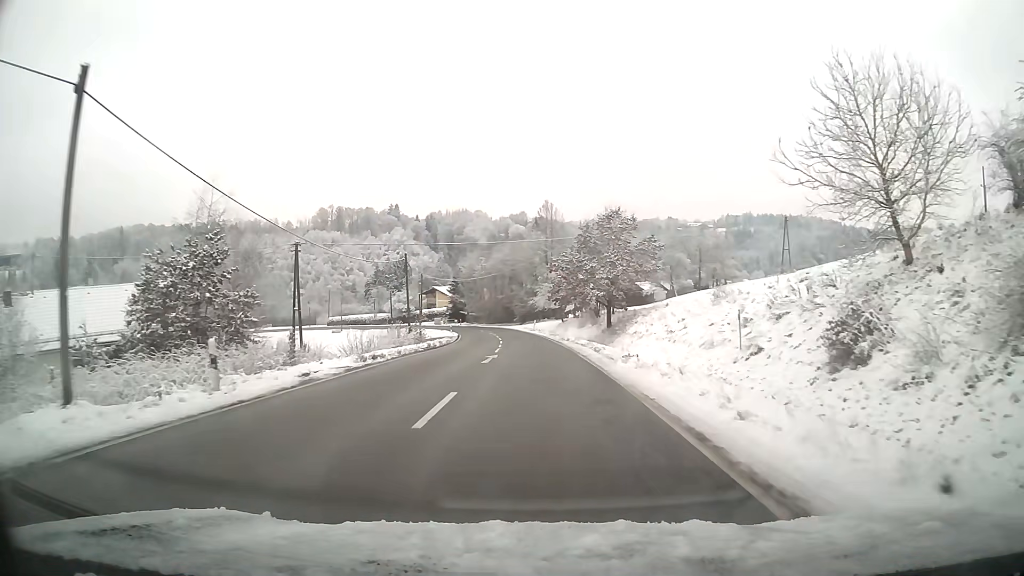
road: tertiary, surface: asphalt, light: Day
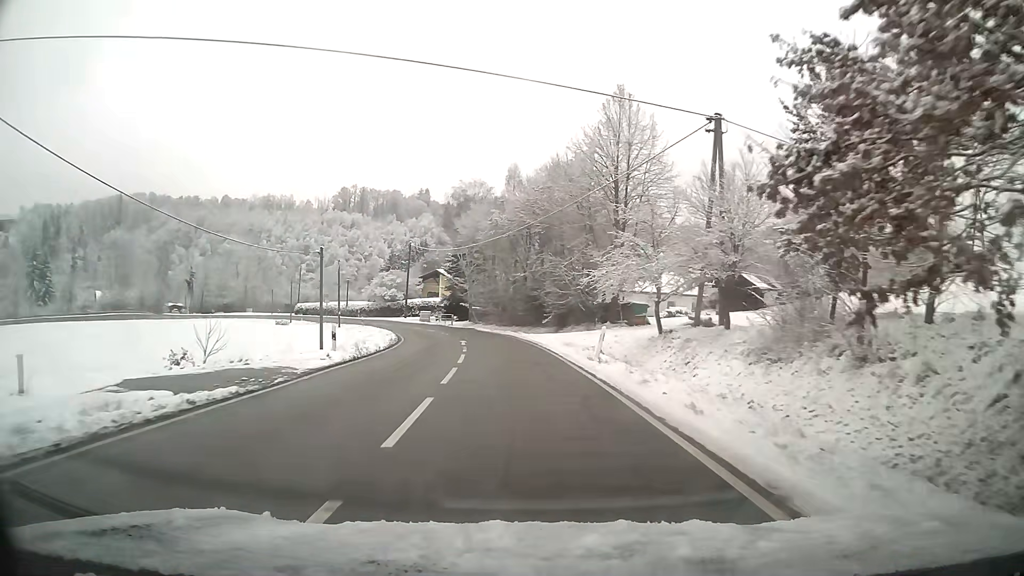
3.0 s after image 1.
(-1.0, +45.4) m; -3°
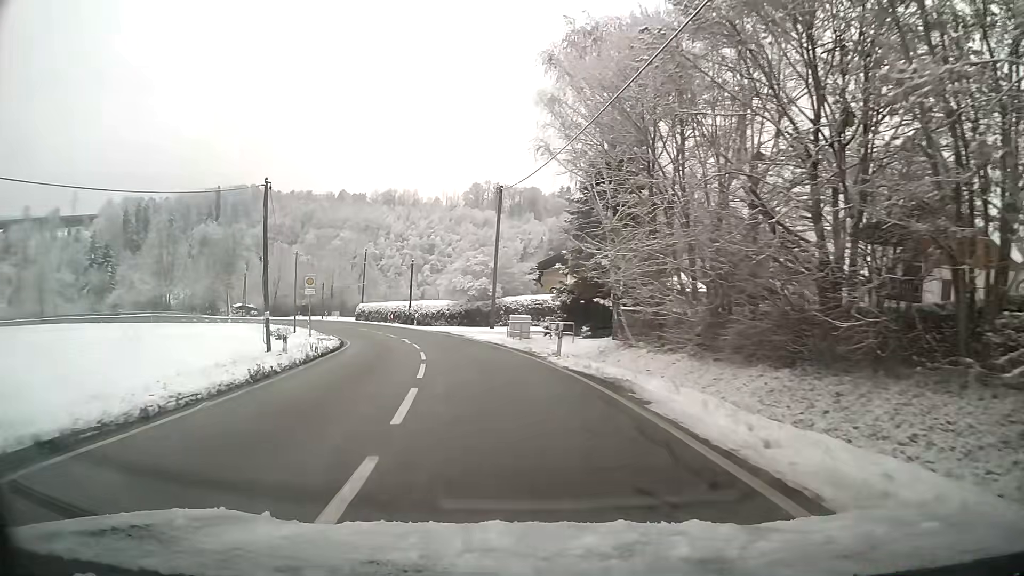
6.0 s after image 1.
(-3.9, +42.0) m; -13°
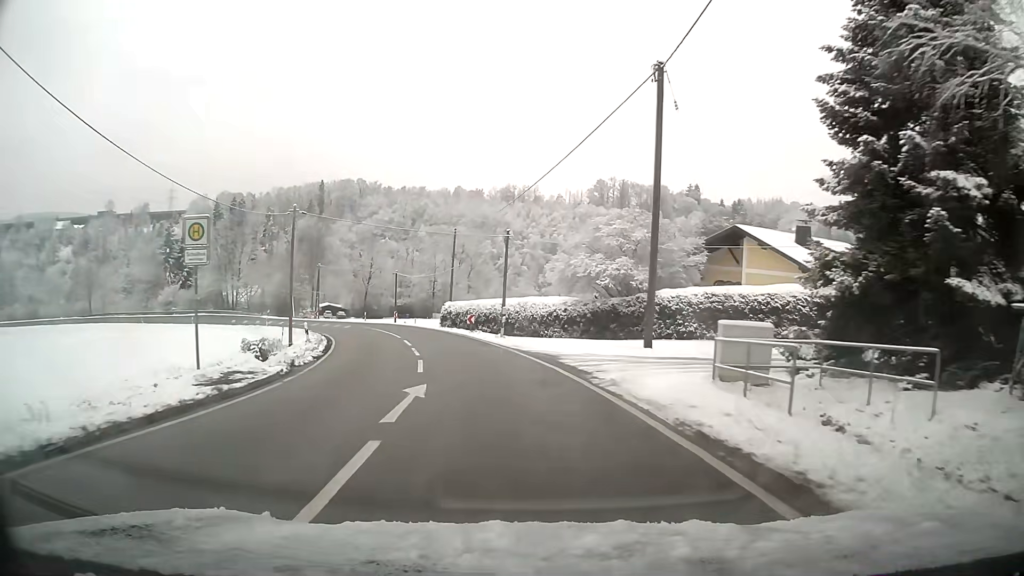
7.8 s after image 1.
(-2.2, +23.8) m; -11°
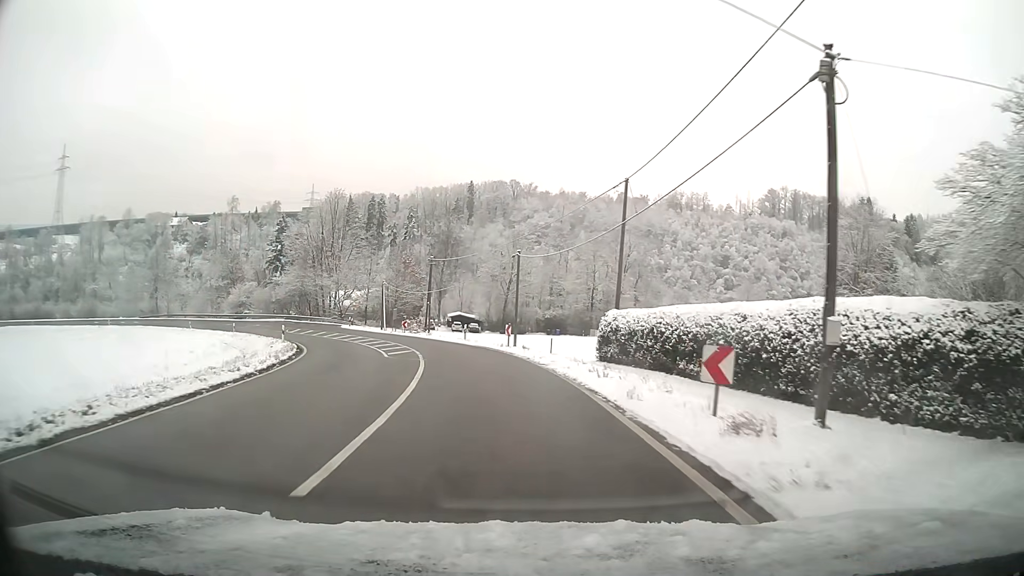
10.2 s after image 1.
(-3.5, +29.7) m; -14°
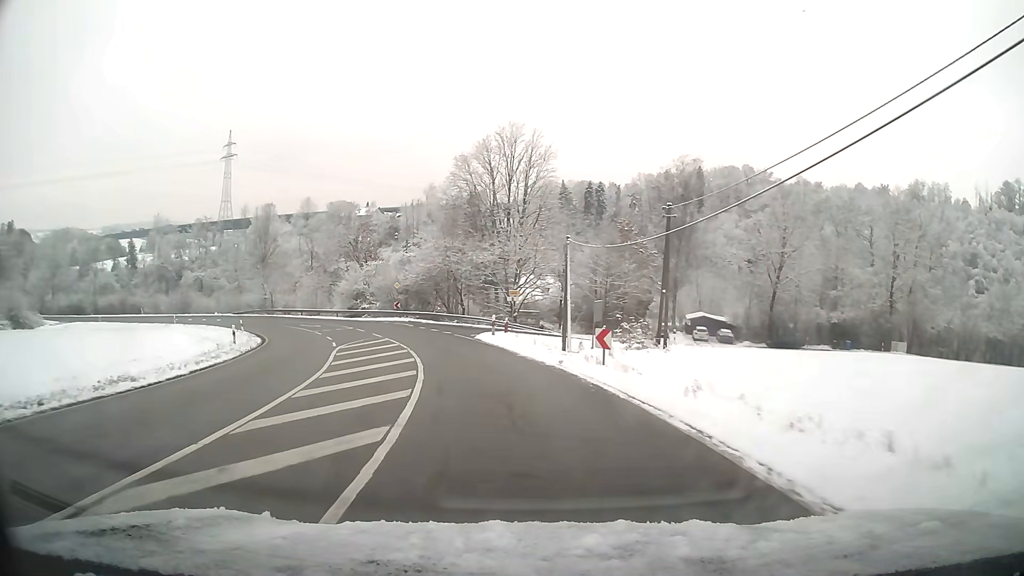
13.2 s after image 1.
(-6.1, +36.7) m; -19°
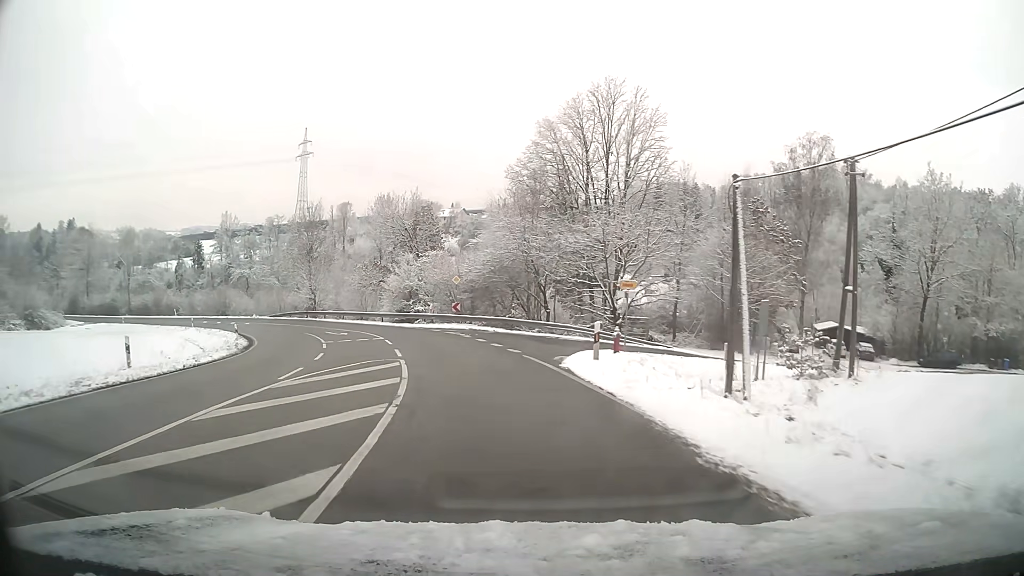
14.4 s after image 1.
(-1.0, +14.8) m; -8°
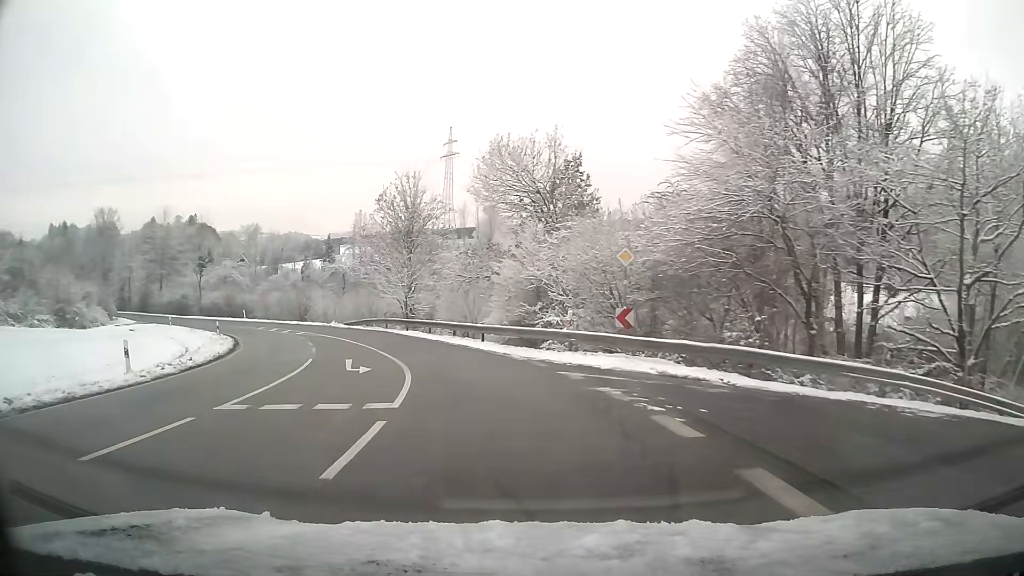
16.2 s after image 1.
(-2.5, +21.9) m; -13°
